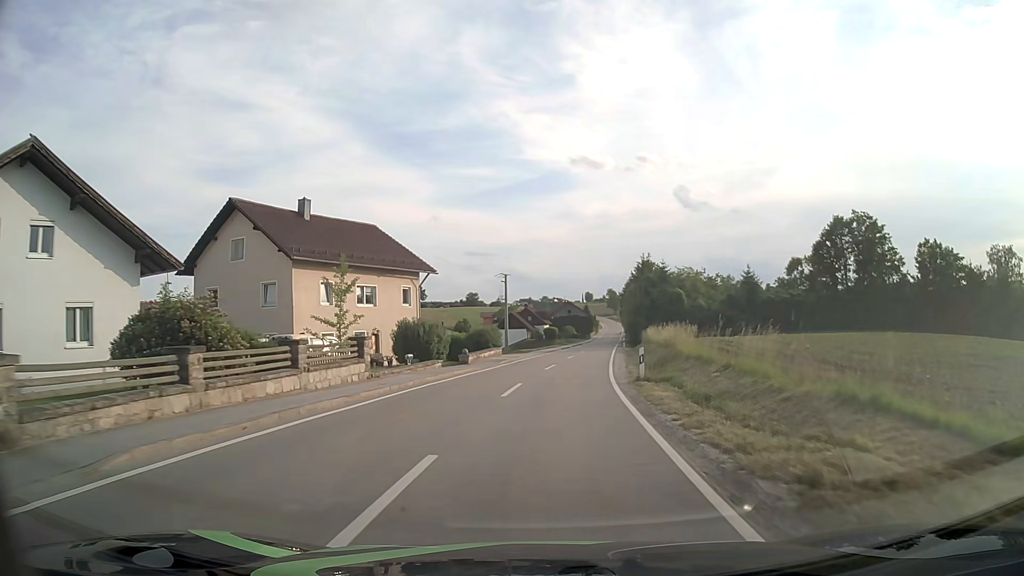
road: tertiary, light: Day
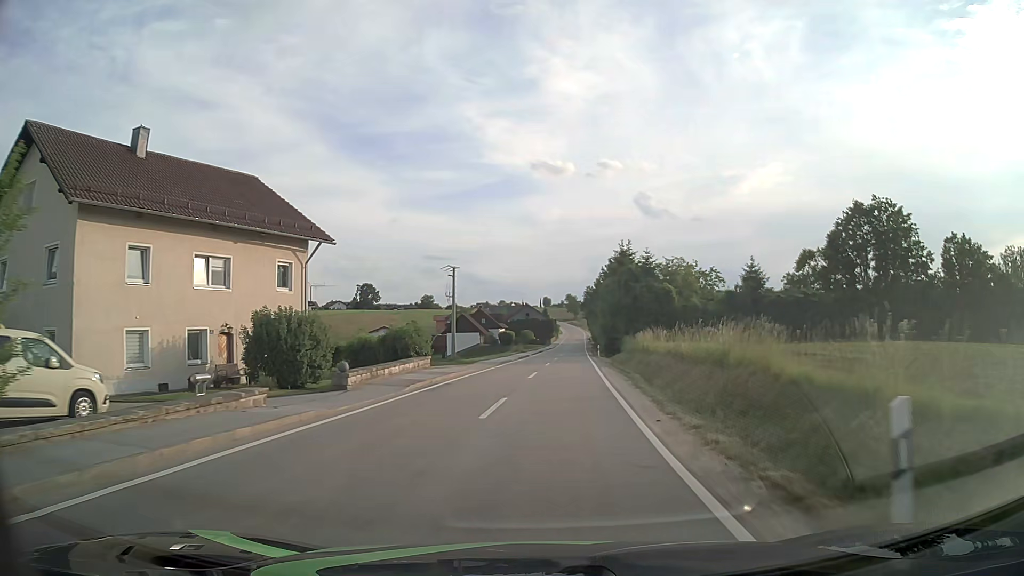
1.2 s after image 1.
(+0.4, +15.5) m; +4°
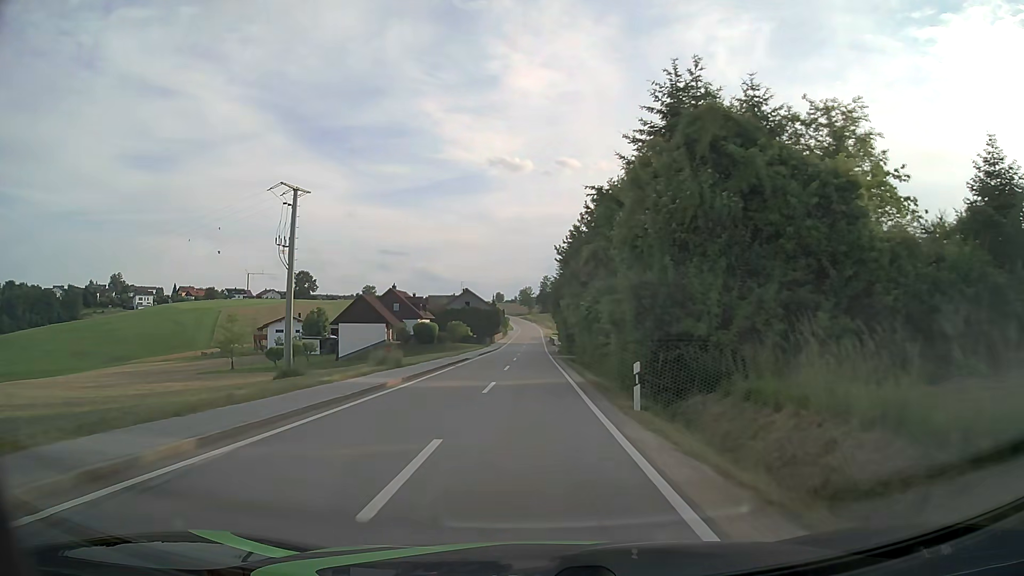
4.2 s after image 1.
(+2.2, +42.7) m; +4°
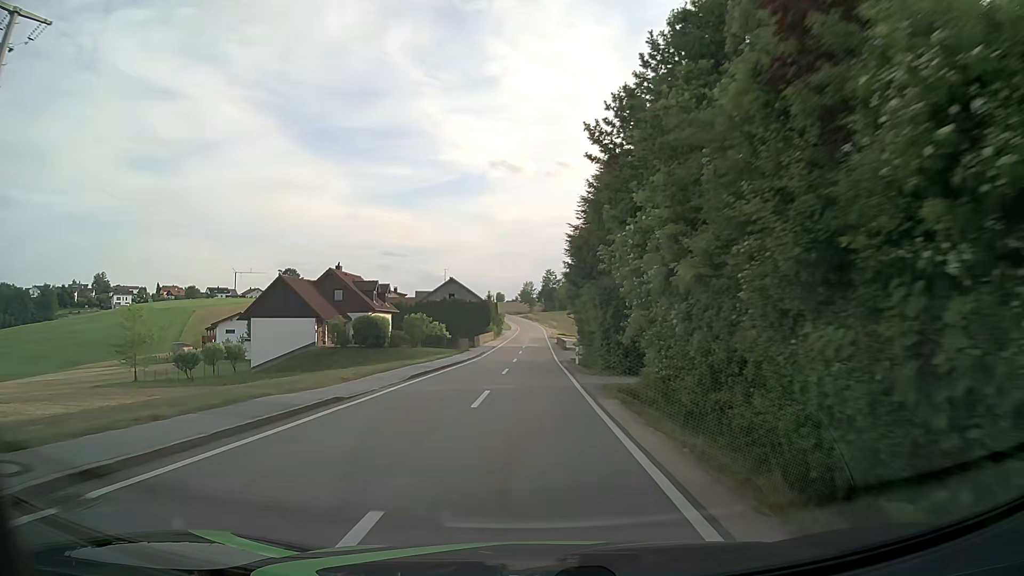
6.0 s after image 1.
(-0.1, +27.9) m; -1°
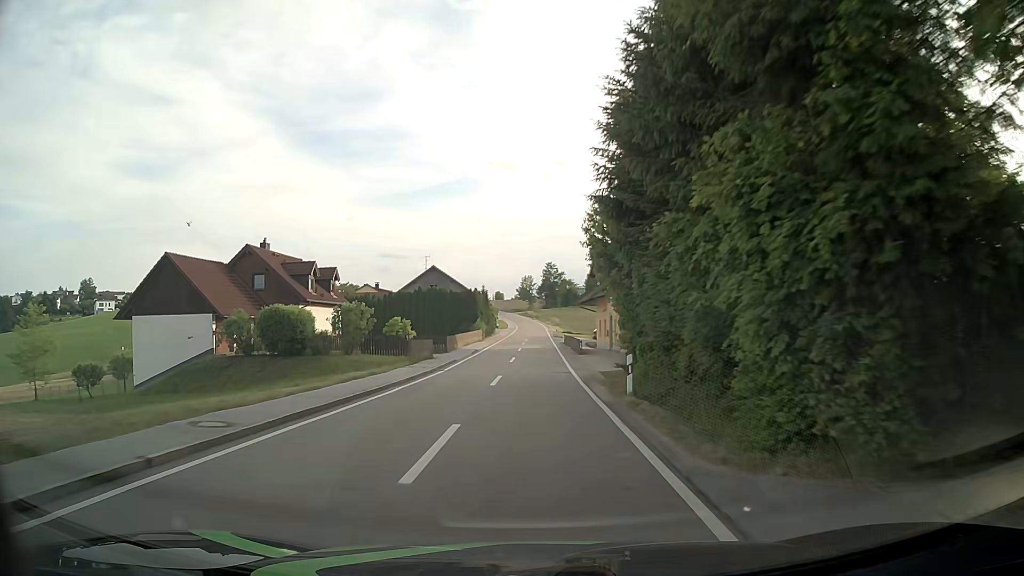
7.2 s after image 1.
(+0.1, +19.0) m; 0°
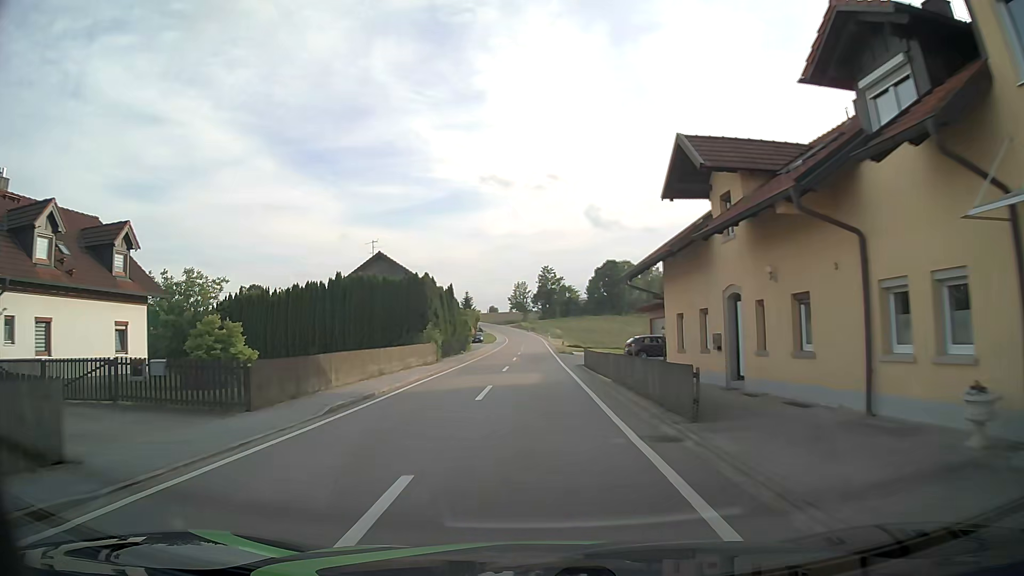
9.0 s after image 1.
(+0.1, +28.1) m; 0°
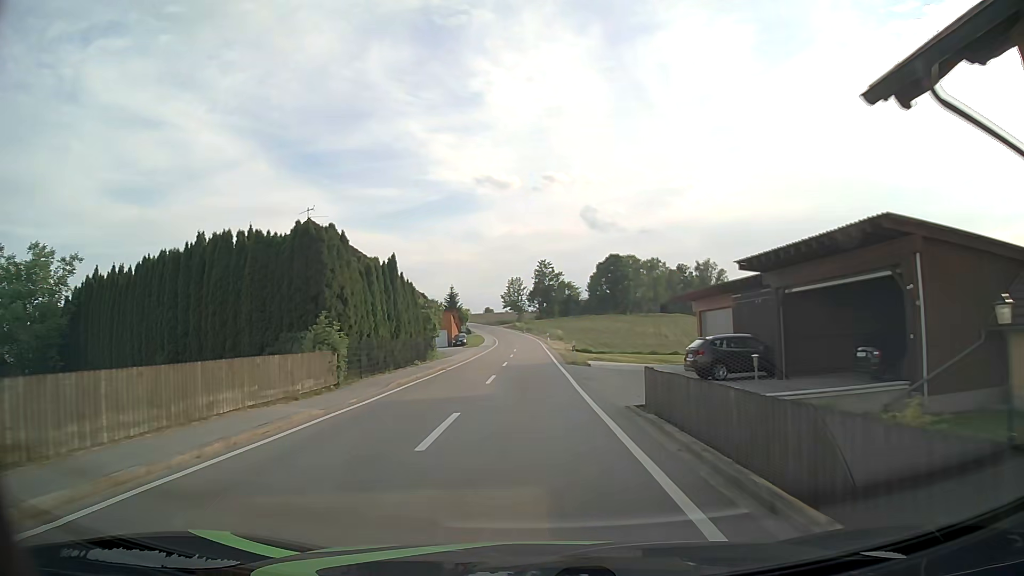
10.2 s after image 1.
(+0.2, +18.3) m; +1°
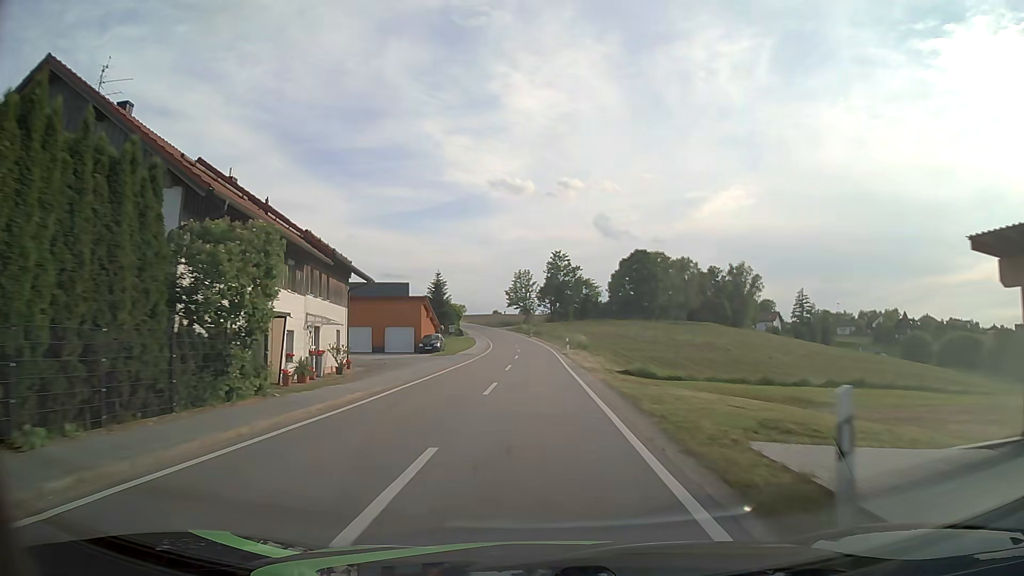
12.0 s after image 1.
(-0.3, +27.5) m; -1°
(0, +10) (0, +20) (0, +30) (0, +40) (0, +50) (0, +60) (-1, +70) (-1, +80) (-2, +90) (-4, +100) m
